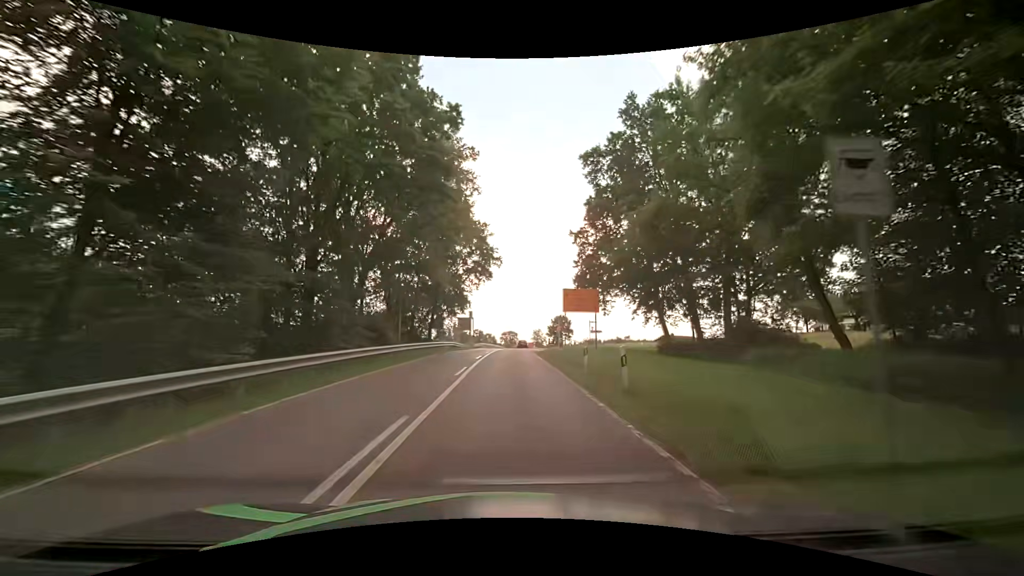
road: secondary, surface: asphalt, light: Day
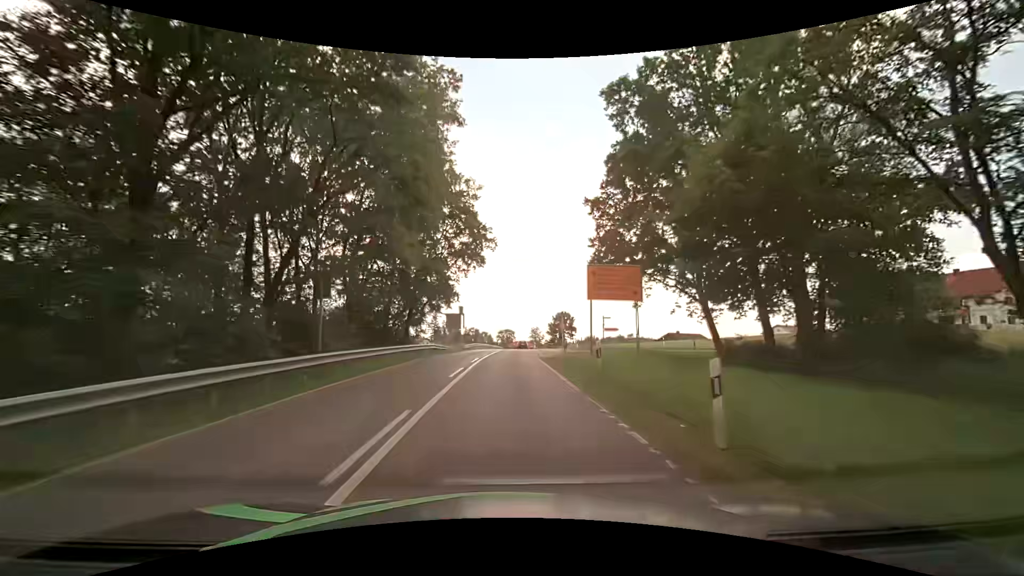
(0.0, +10.7) m; -1°
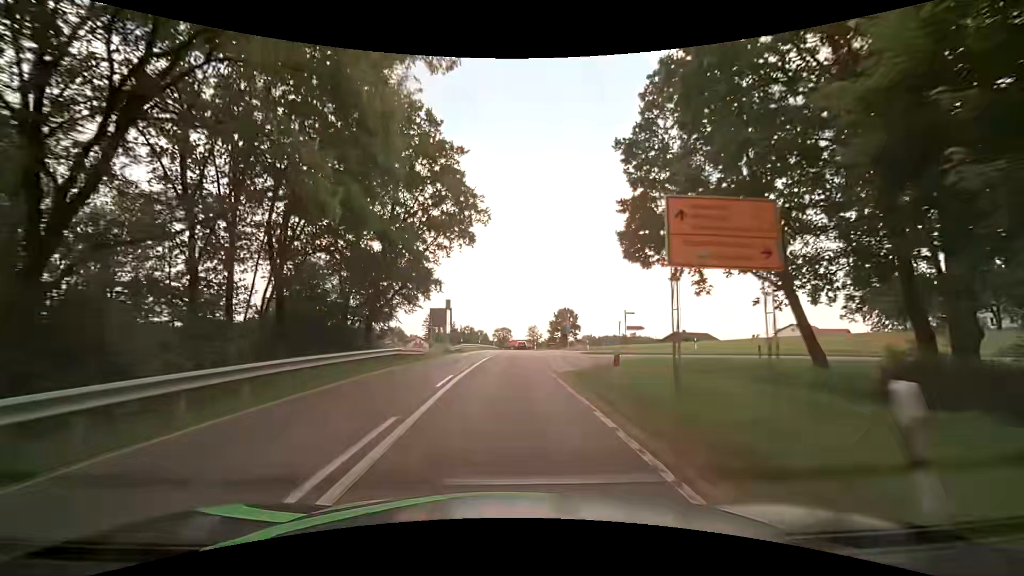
(+0.1, +10.8) m; +1°
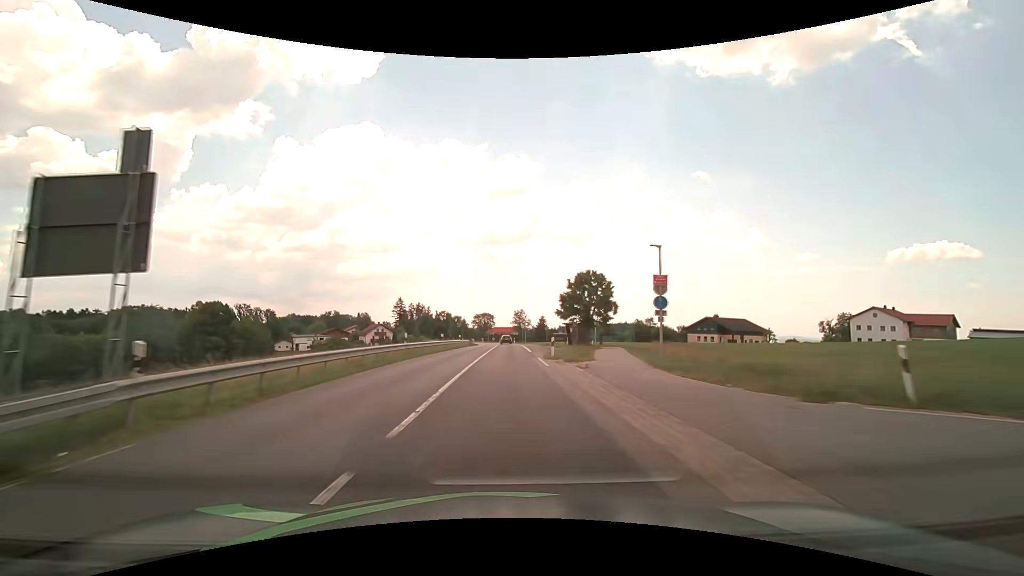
(+0.6, +43.4) m; +2°
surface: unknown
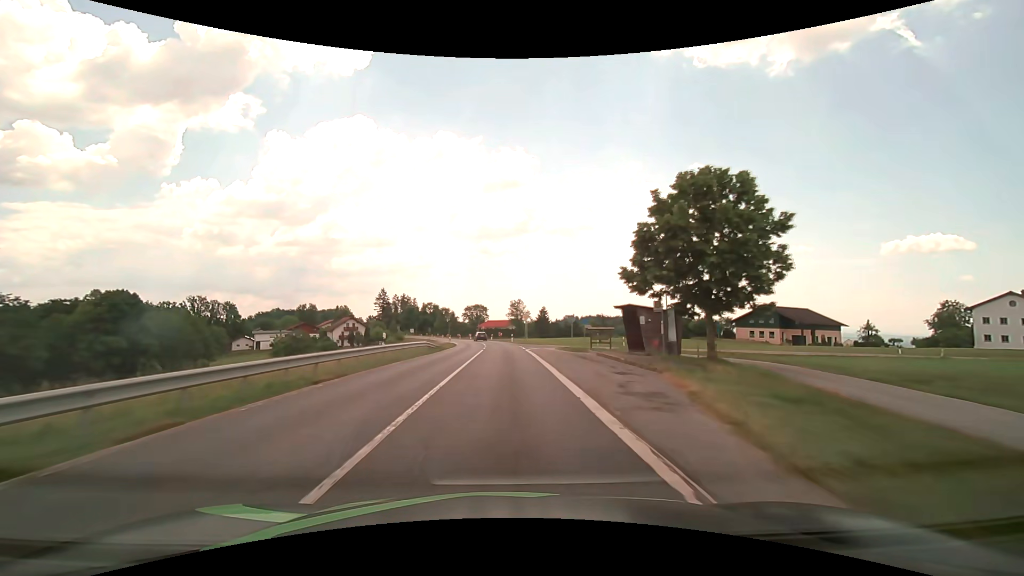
(+0.3, +32.8) m; 0°
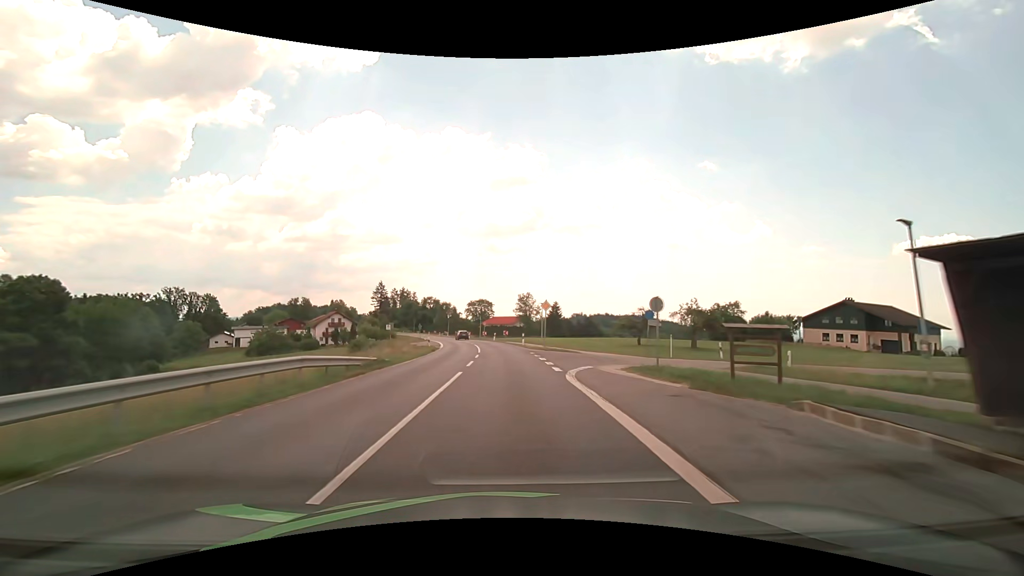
(-0.1, +21.9) m; -1°
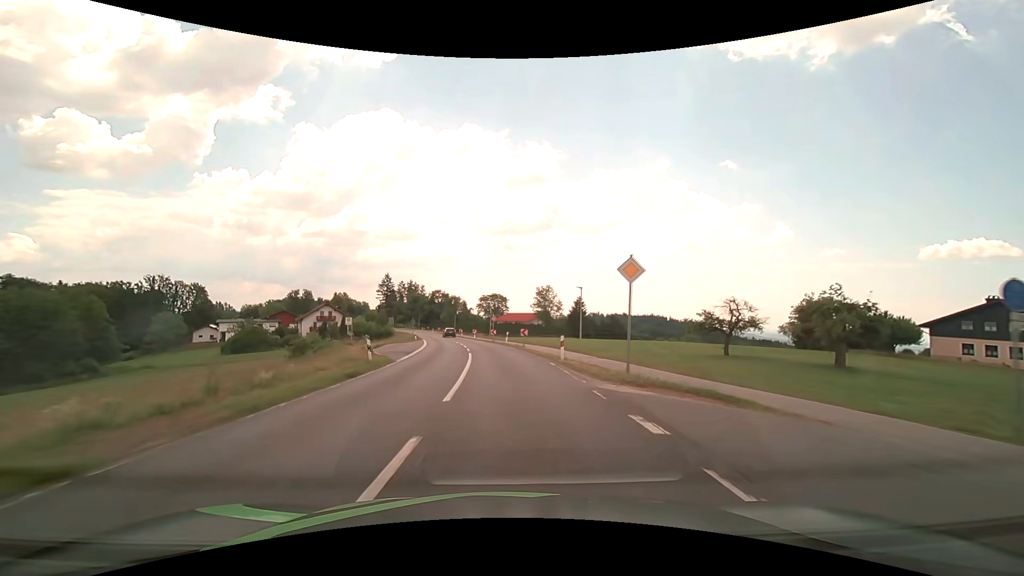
(-0.3, +21.9) m; -2°
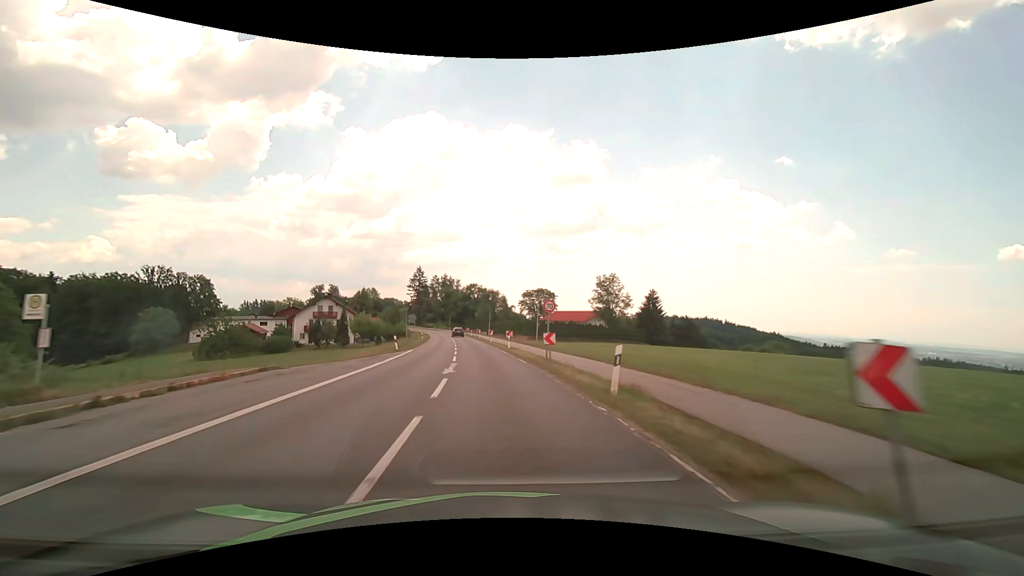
(-1.2, +32.6) m; -5°
(0, +10) (-1, +20) (-2, +30) (-3, +40) (-4, +50) (-5, +60) (-6, +70) (-8, +80) (-9, +89) (-11, +99) m
